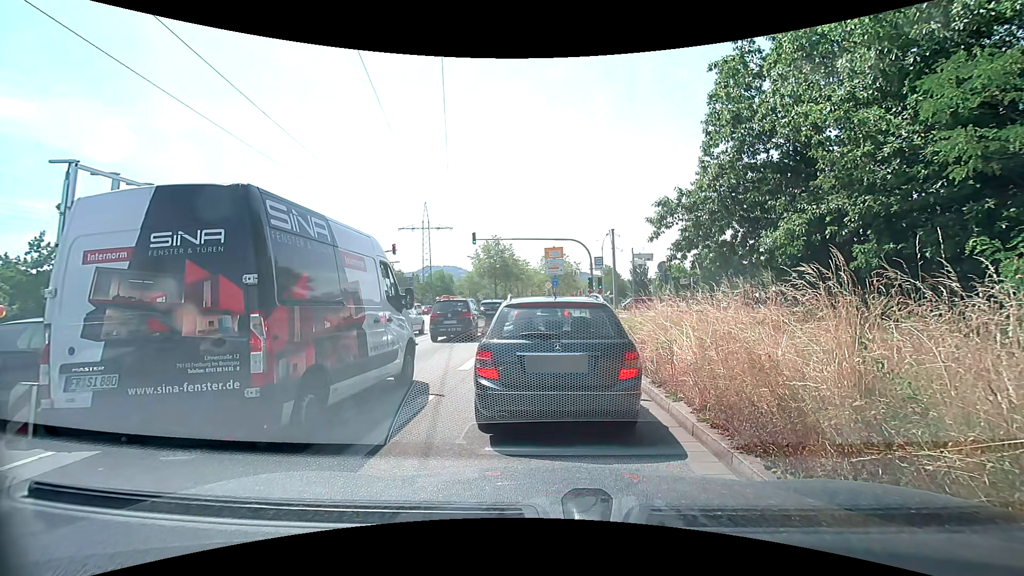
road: primary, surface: asphalt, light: Day
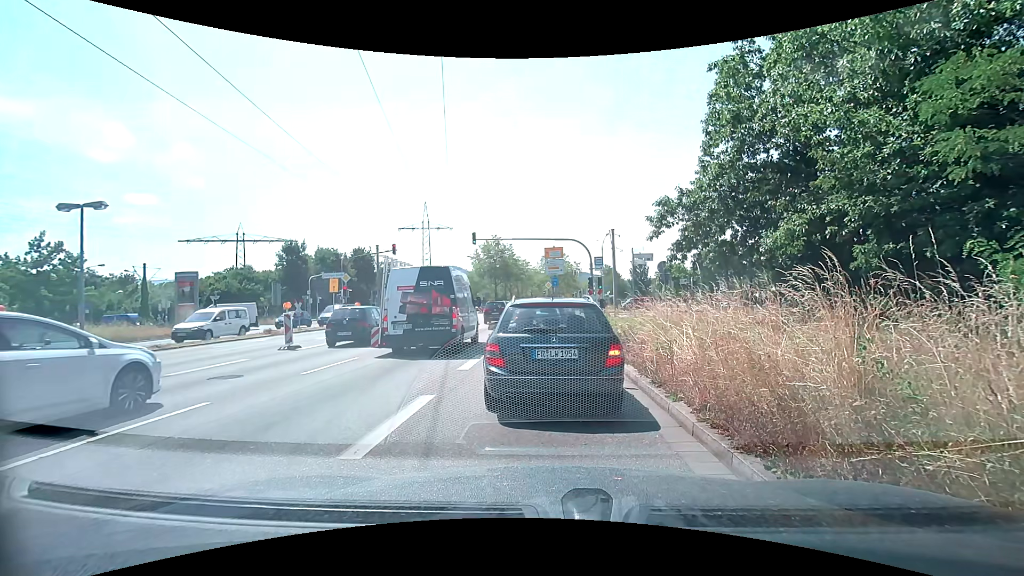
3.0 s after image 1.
(0.0, 0.0) m; 0°
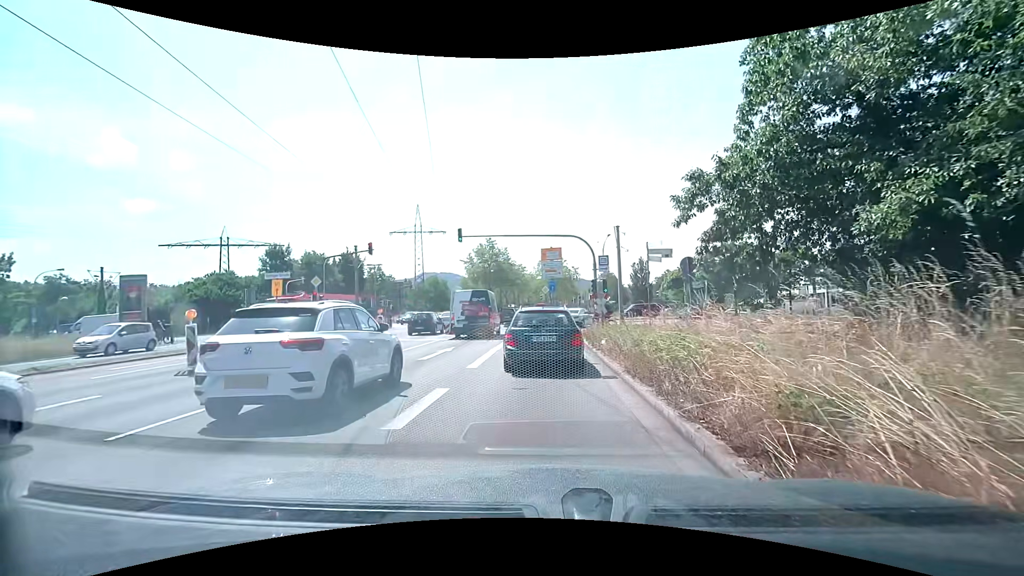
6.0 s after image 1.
(0.0, +5.0) m; -1°
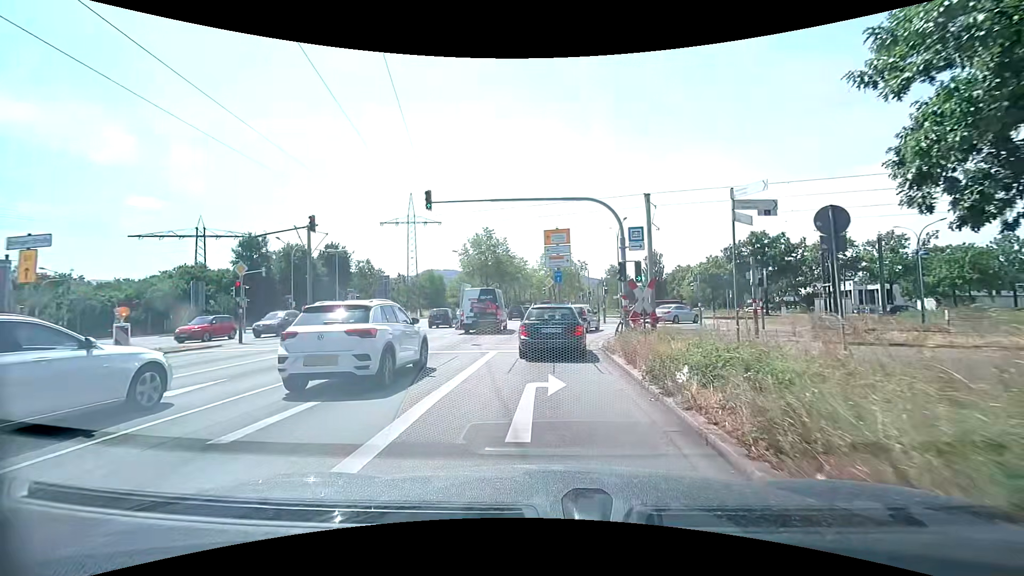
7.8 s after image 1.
(+0.1, +9.4) m; 0°
